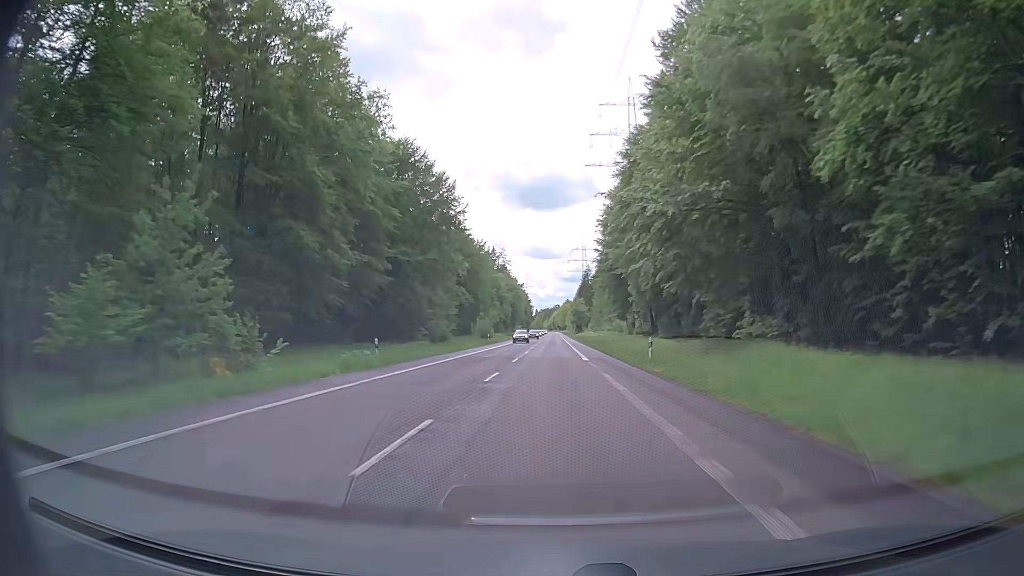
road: secondary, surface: asphalt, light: Day
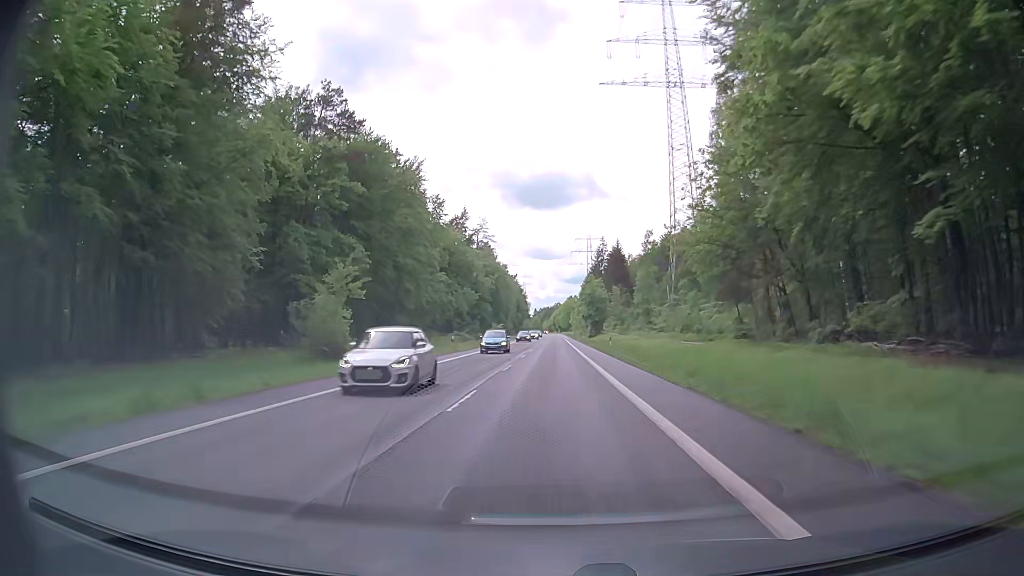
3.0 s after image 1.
(-0.2, +78.9) m; 0°
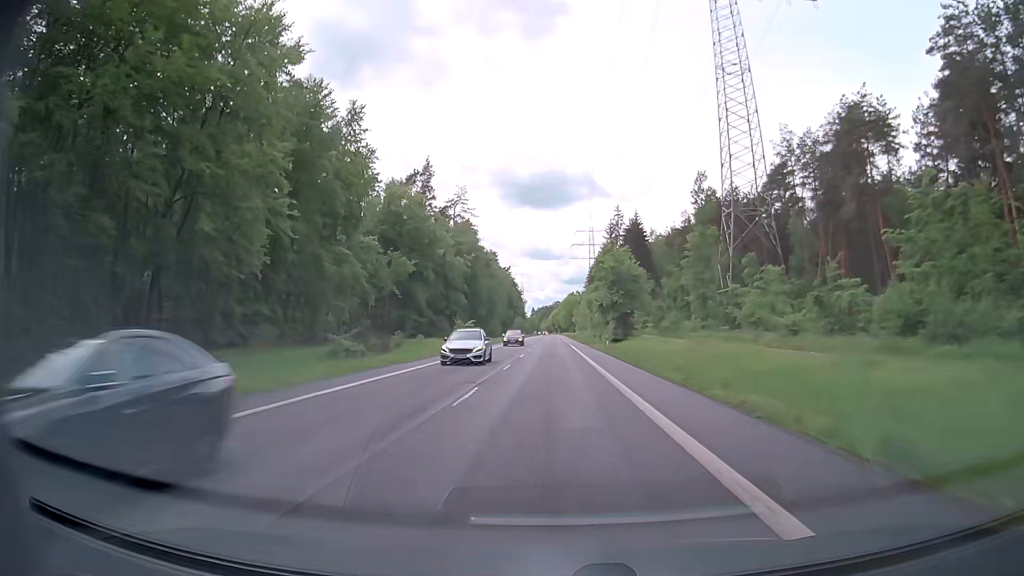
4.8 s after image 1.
(+0.2, +47.4) m; 0°
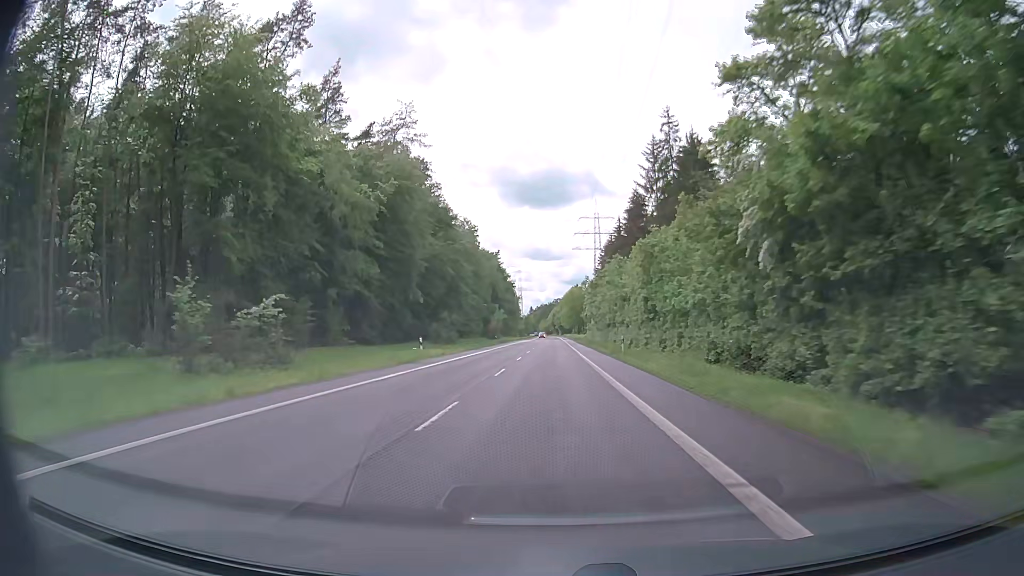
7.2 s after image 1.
(-0.1, +63.2) m; 0°
(0, +10) (0, +20) (0, +30) (0, +40) (0, +50) (0, +60) (0, +70) (0, +80) (0, +90) (0, +100) m
